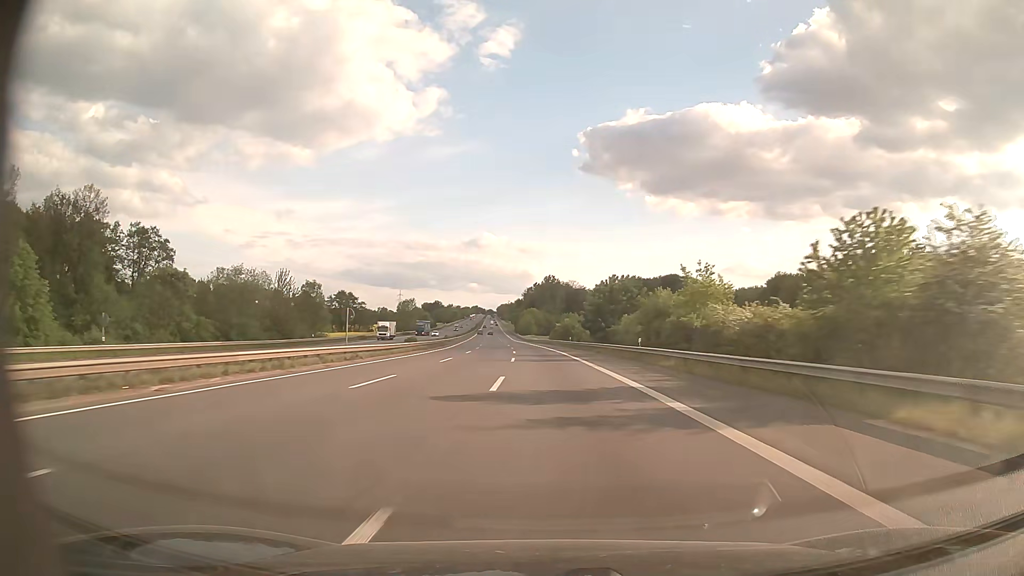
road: motorway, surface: asphalt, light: Day
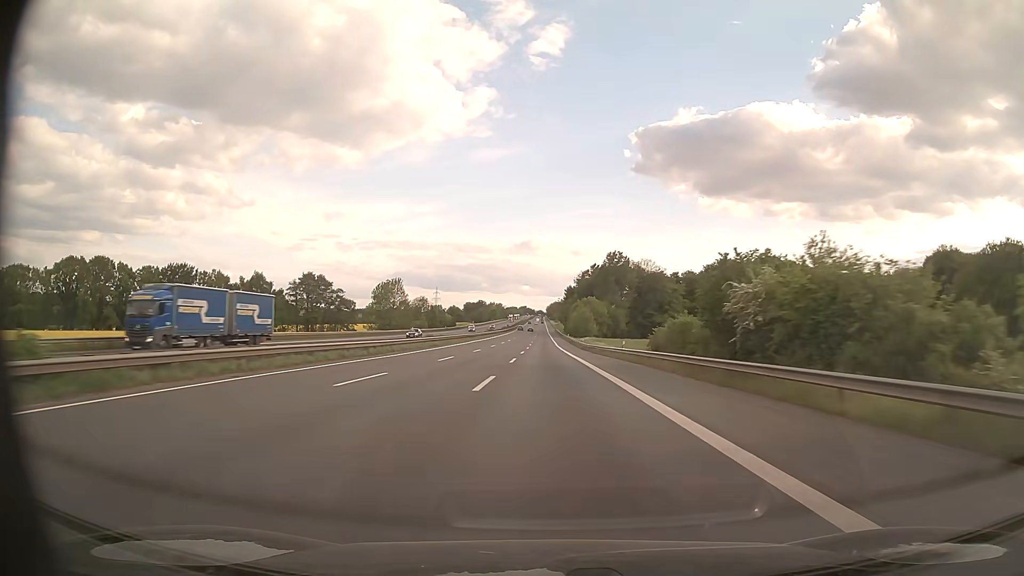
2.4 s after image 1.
(-3.7, +91.6) m; -4°
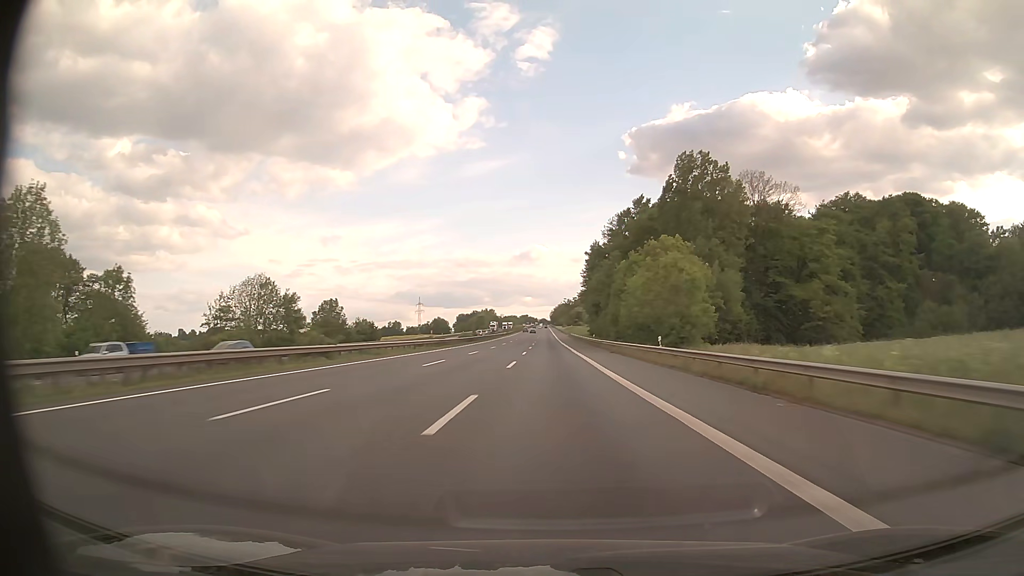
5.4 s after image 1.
(-0.9, +114.7) m; 0°
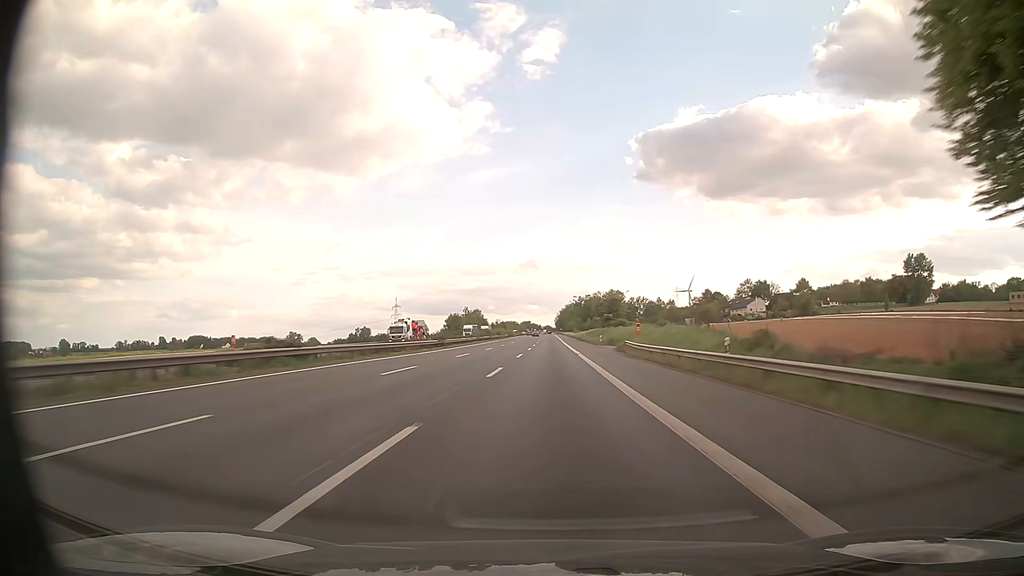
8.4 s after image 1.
(0.0, +113.9) m; 0°
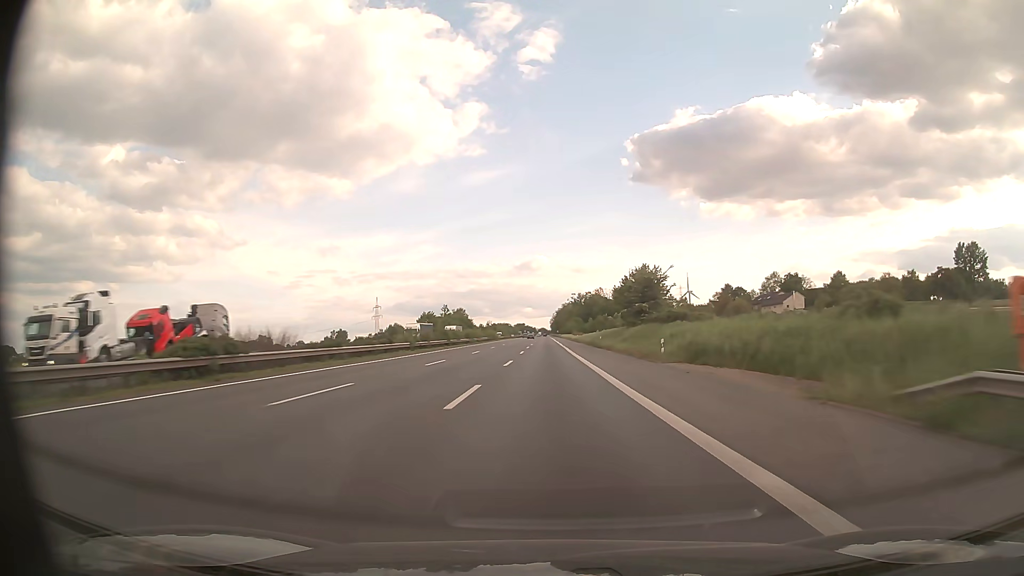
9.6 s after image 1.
(+0.1, +45.4) m; 0°
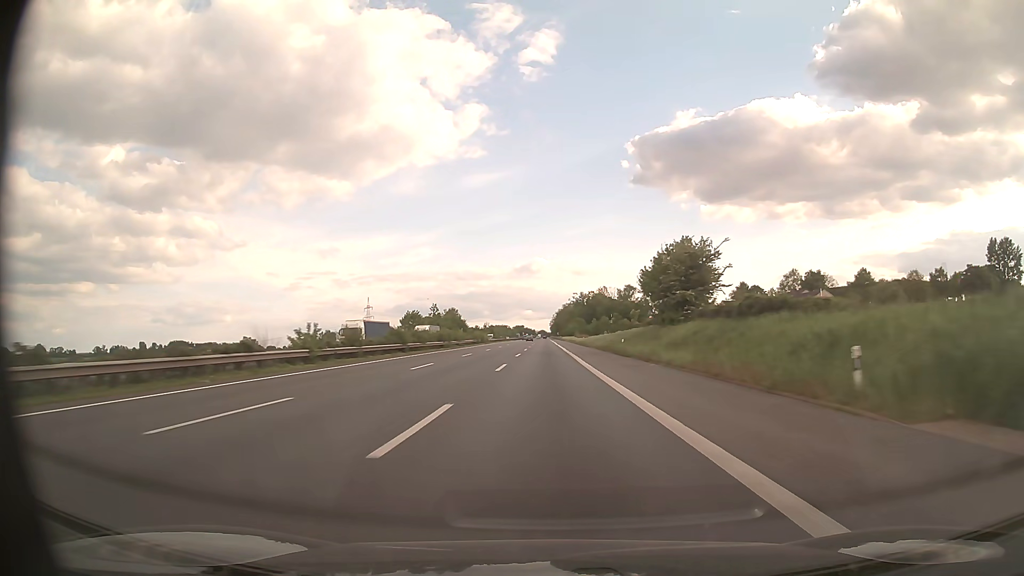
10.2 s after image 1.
(0.0, +22.6) m; 0°
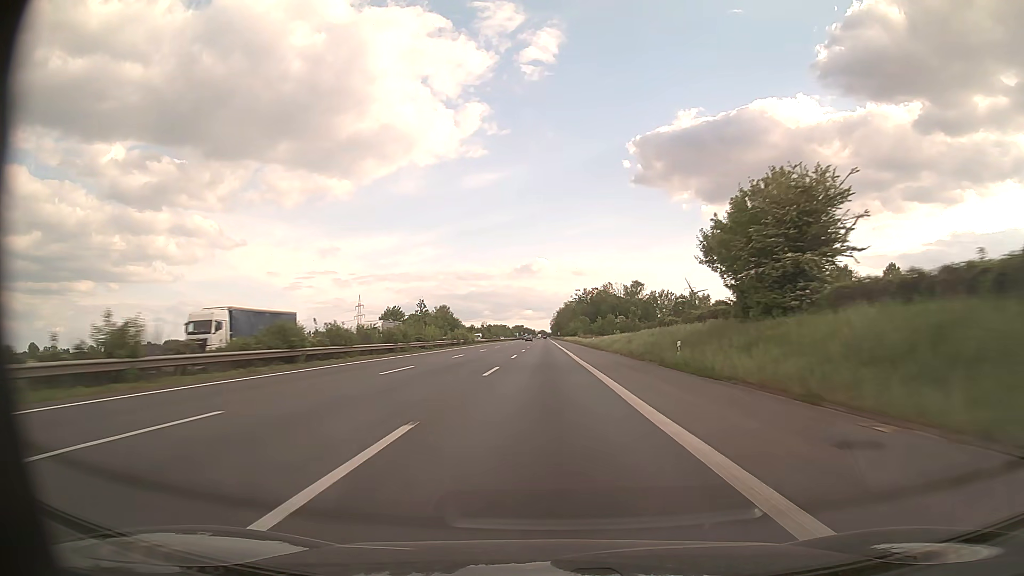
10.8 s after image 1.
(0.0, +22.6) m; 0°
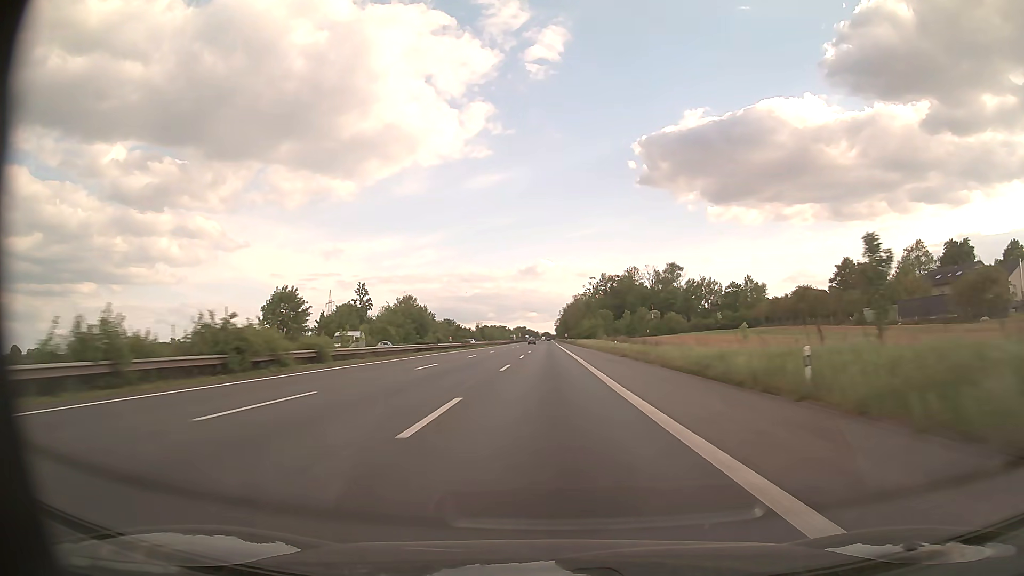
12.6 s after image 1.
(-0.3, +67.5) m; 0°
(0, +10) (0, +20) (0, +30) (0, +40) (0, +50) (0, +60) (0, +70) (0, +80) (0, +90) (0, +100) m
